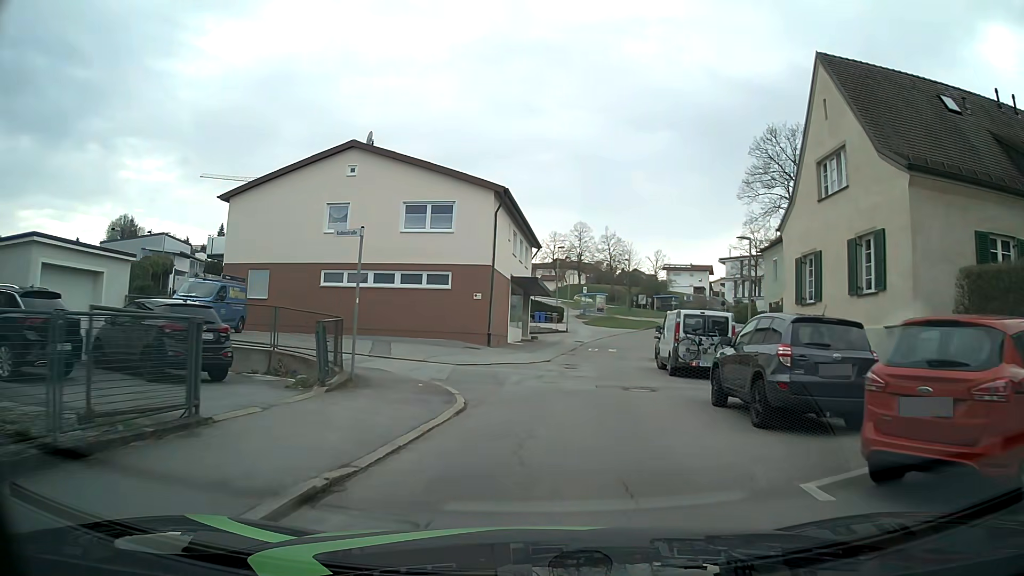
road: tertiary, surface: asphalt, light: Day
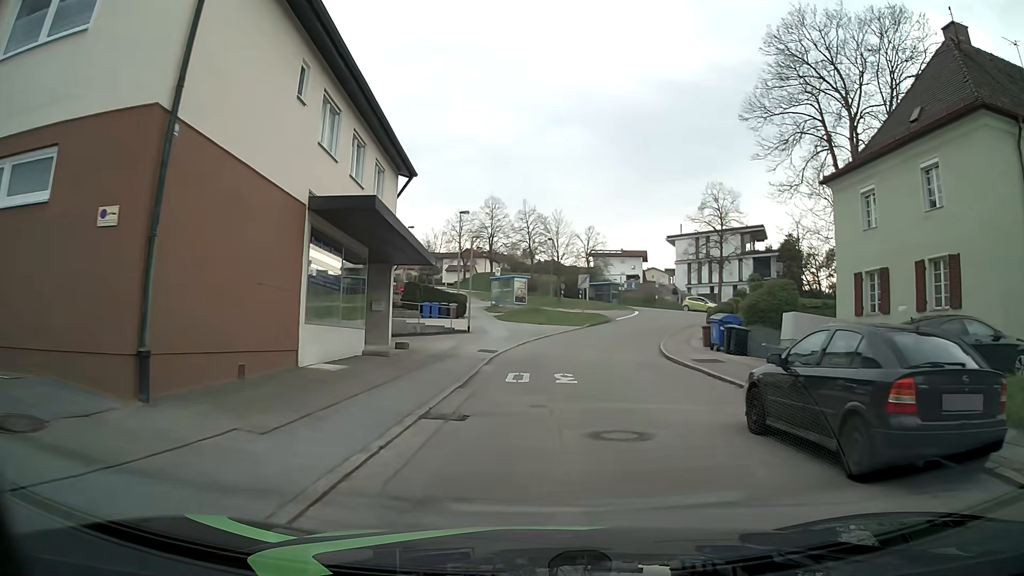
(+1.7, +22.0) m; +8°
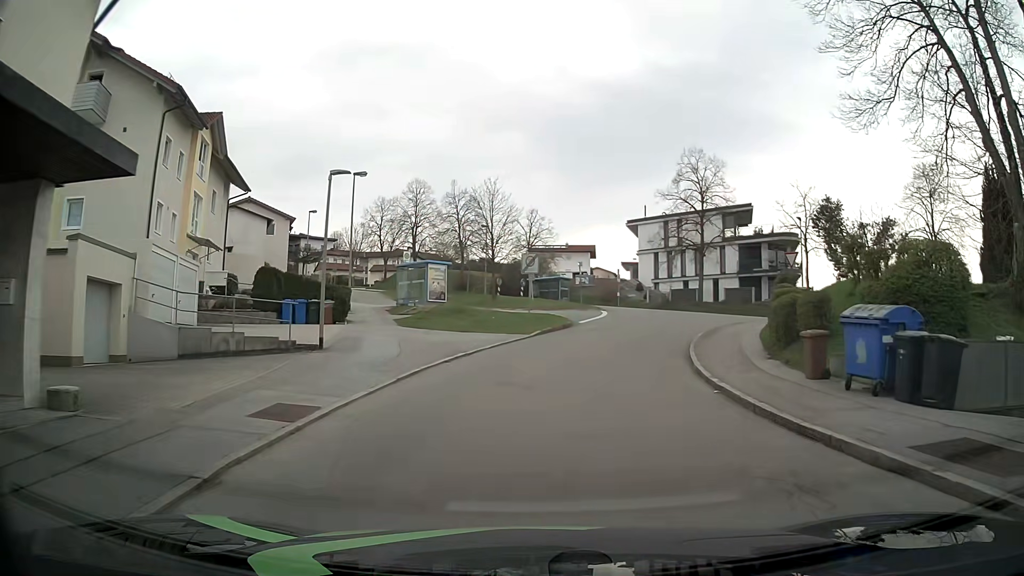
(+0.8, +16.2) m; +5°
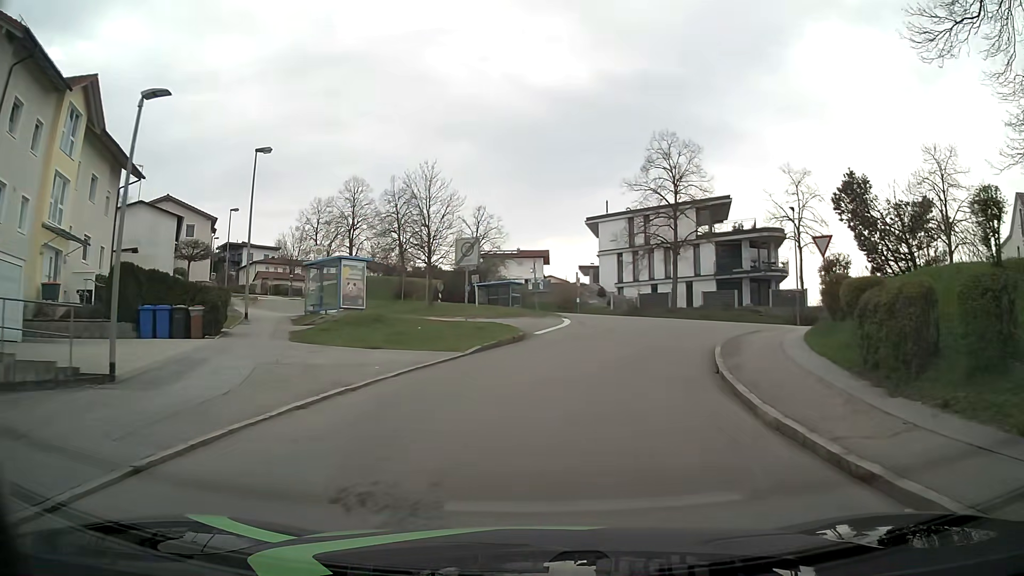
(+0.2, +8.1) m; +2°
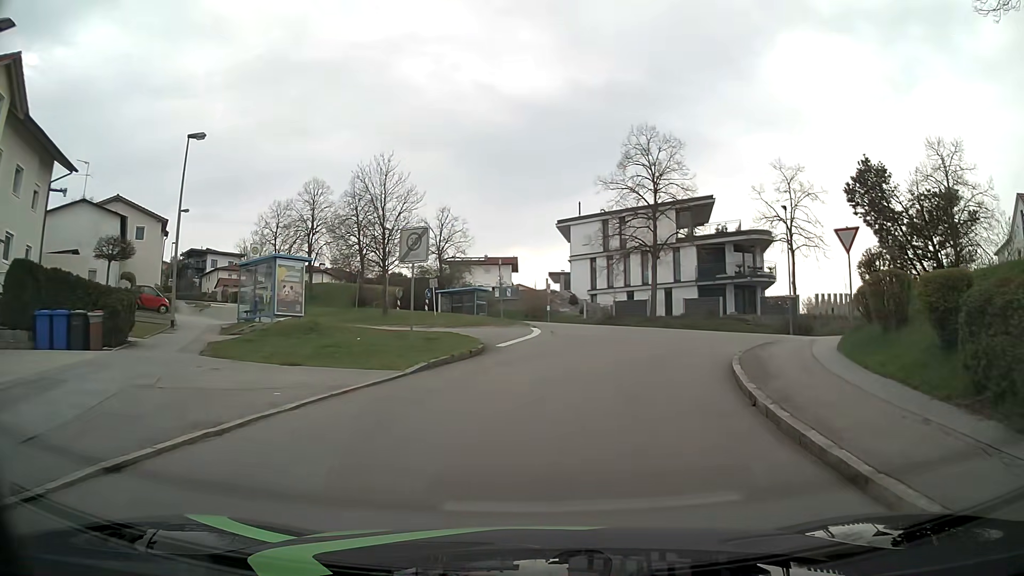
(+0.2, +4.1) m; +4°
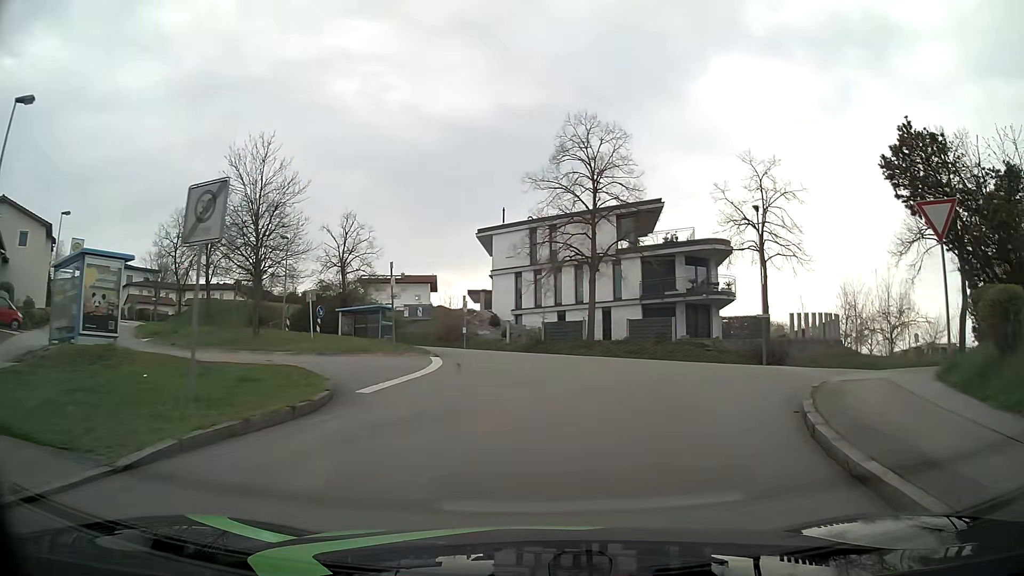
(+0.4, +7.8) m; +6°
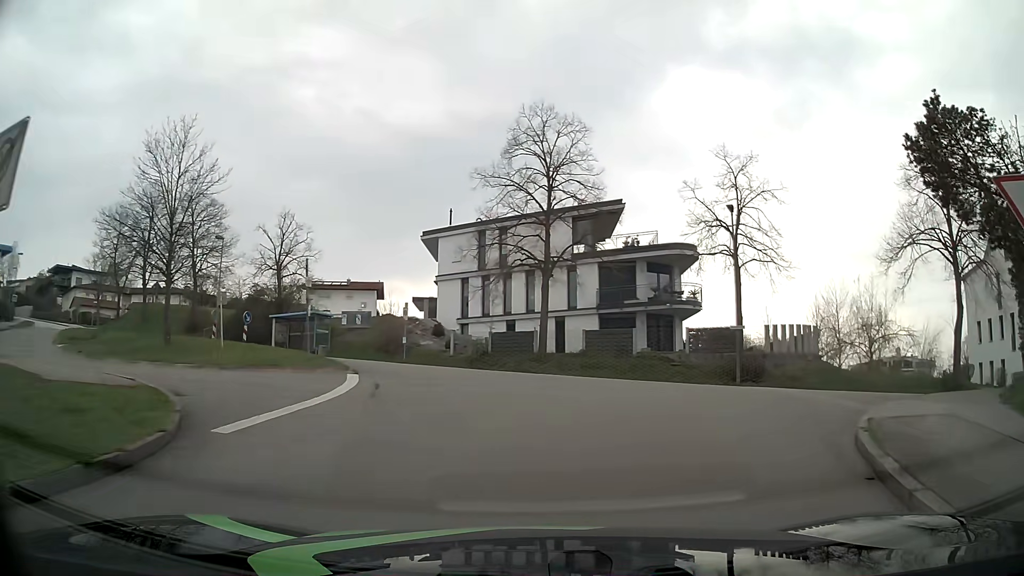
(+0.1, +3.5) m; +3°
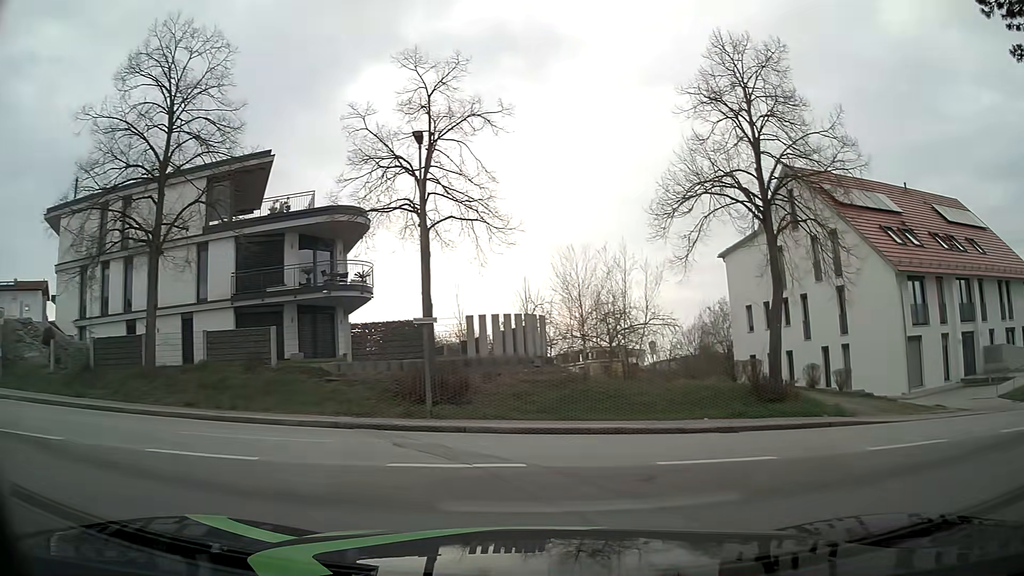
(+2.5, +10.4) m; +28°
